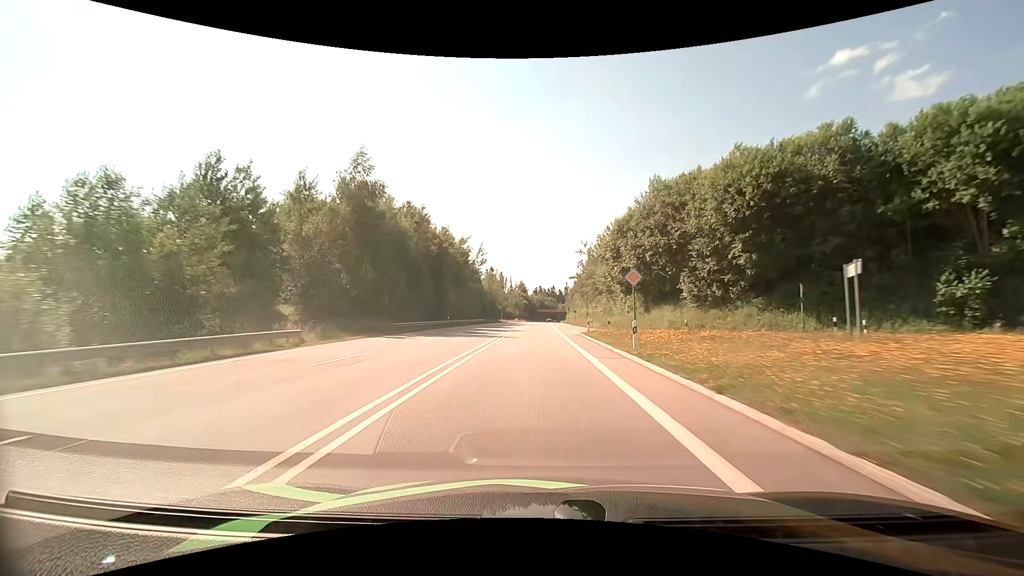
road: primary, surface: asphalt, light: Day
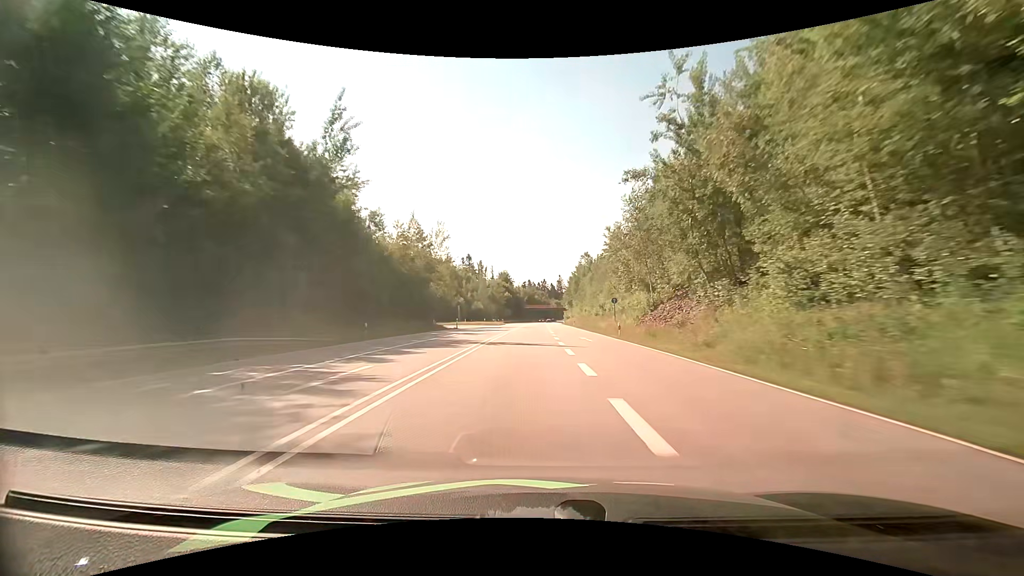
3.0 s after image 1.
(+0.7, +76.5) m; +1°
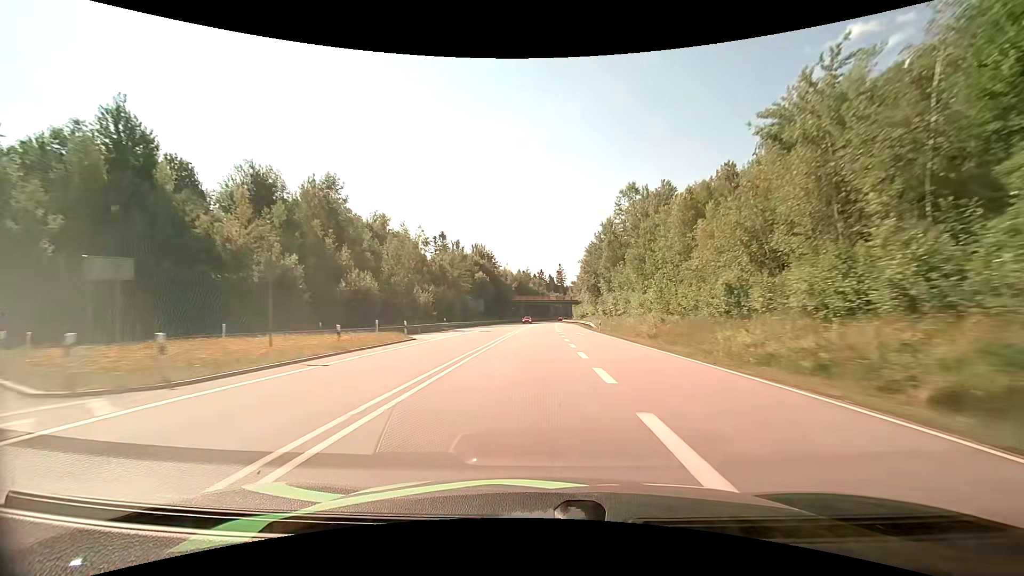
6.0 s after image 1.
(-0.2, +65.7) m; 0°
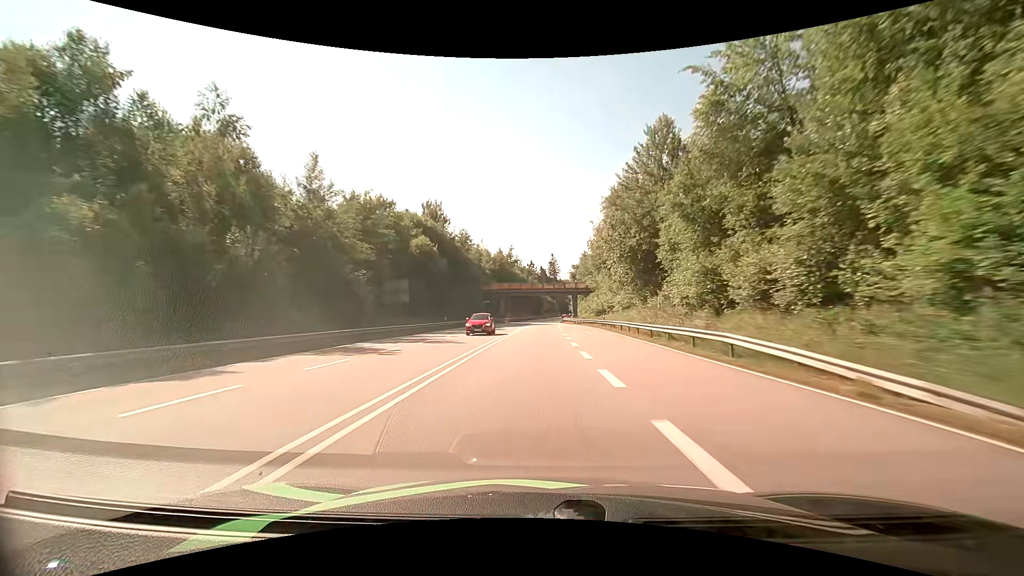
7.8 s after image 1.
(+0.3, +48.7) m; +1°
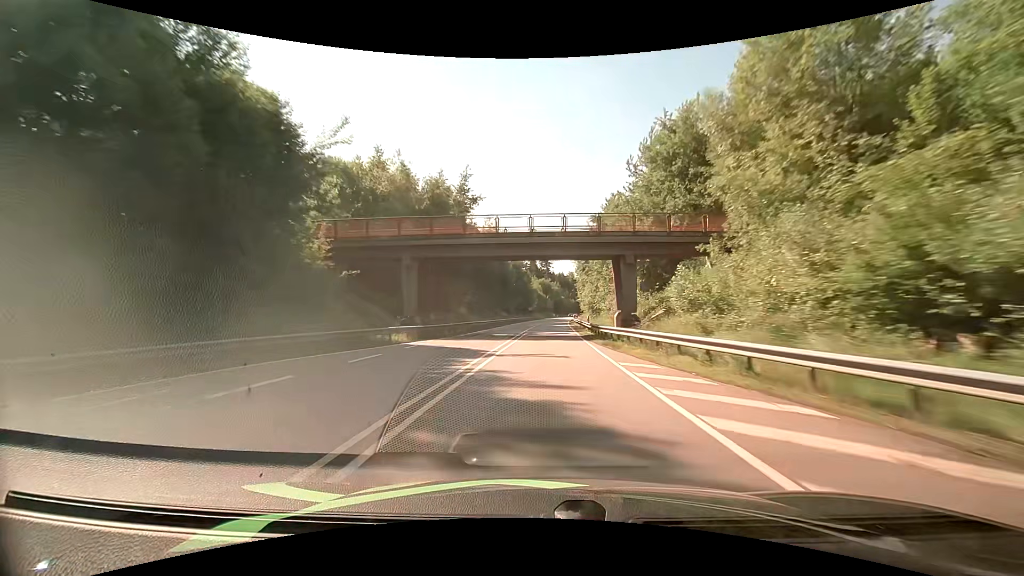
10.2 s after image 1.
(+0.6, +64.8) m; +1°
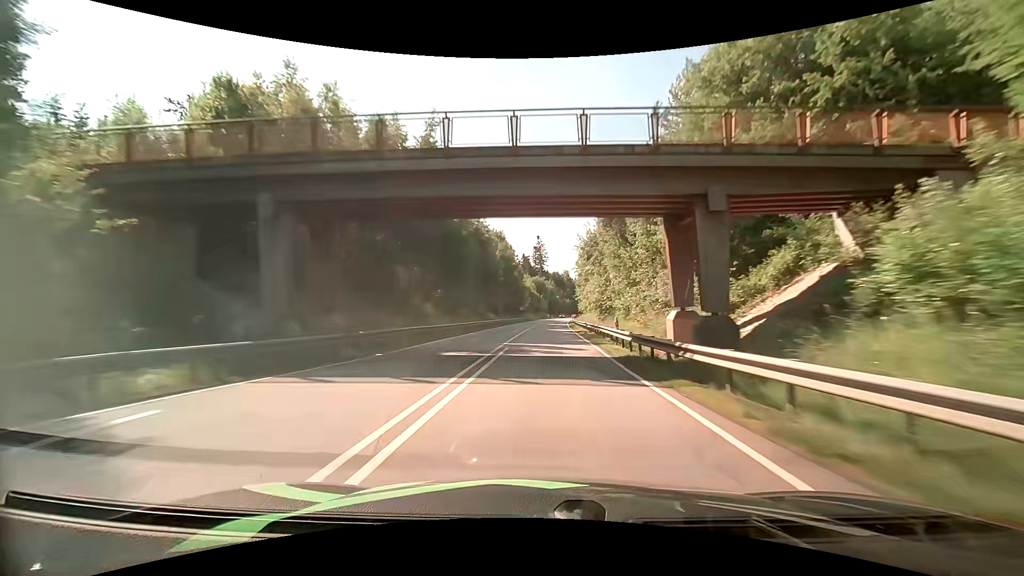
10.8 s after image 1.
(+0.1, +16.1) m; +1°
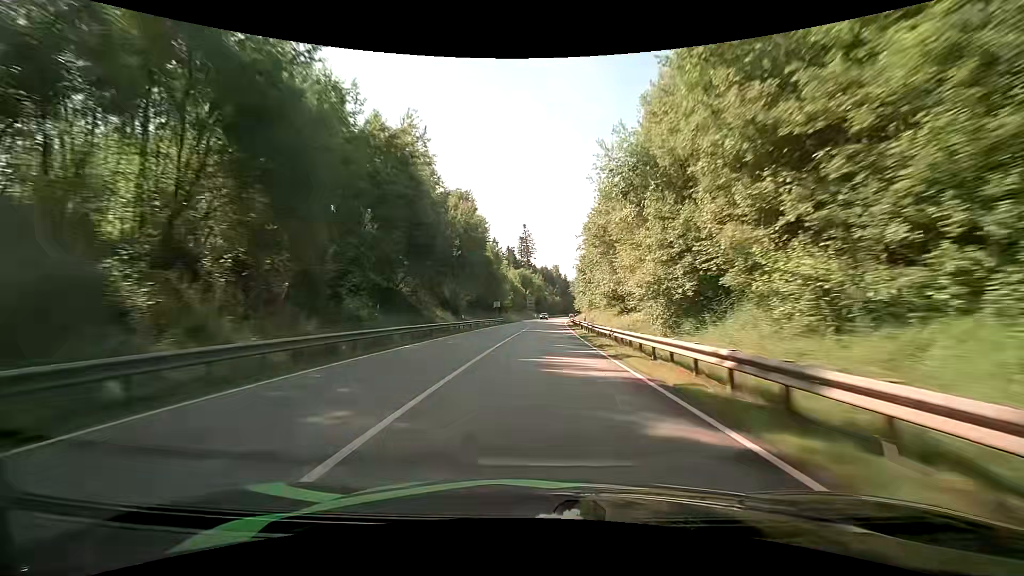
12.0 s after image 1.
(+0.5, +32.1) m; +2°
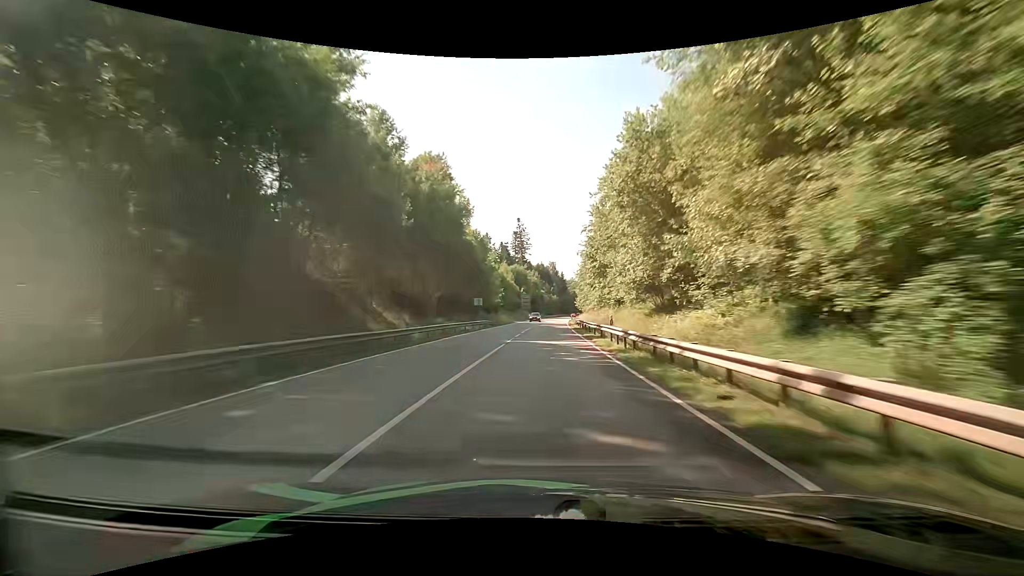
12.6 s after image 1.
(0.0, +16.0) m; +1°
(0, +10) (0, +20) (0, +30) (0, +40) (+1, +50) (+1, +60) (+2, +70) (+2, +80) (+3, +90) (+3, +100) m
